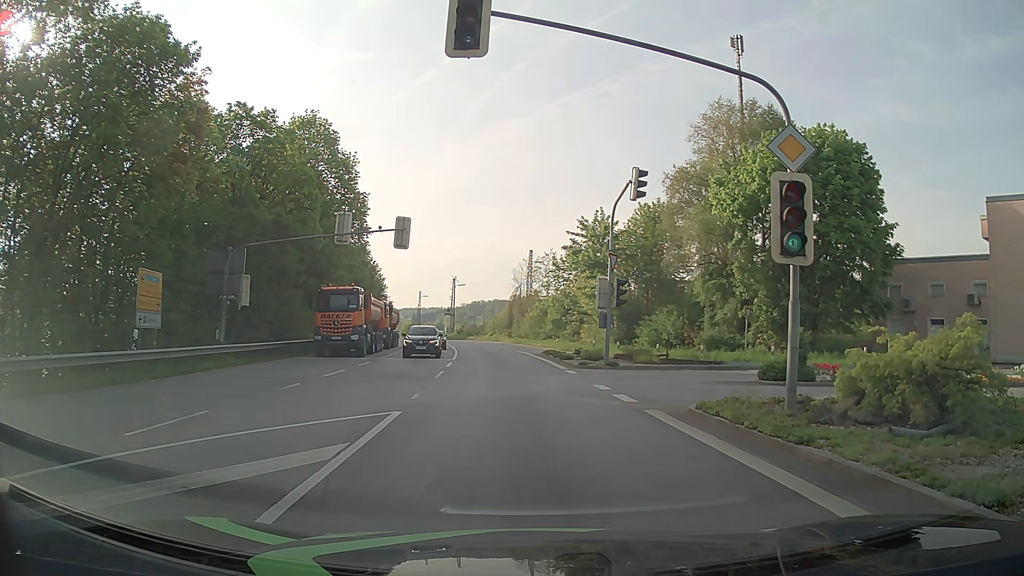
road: primary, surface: asphalt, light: Day
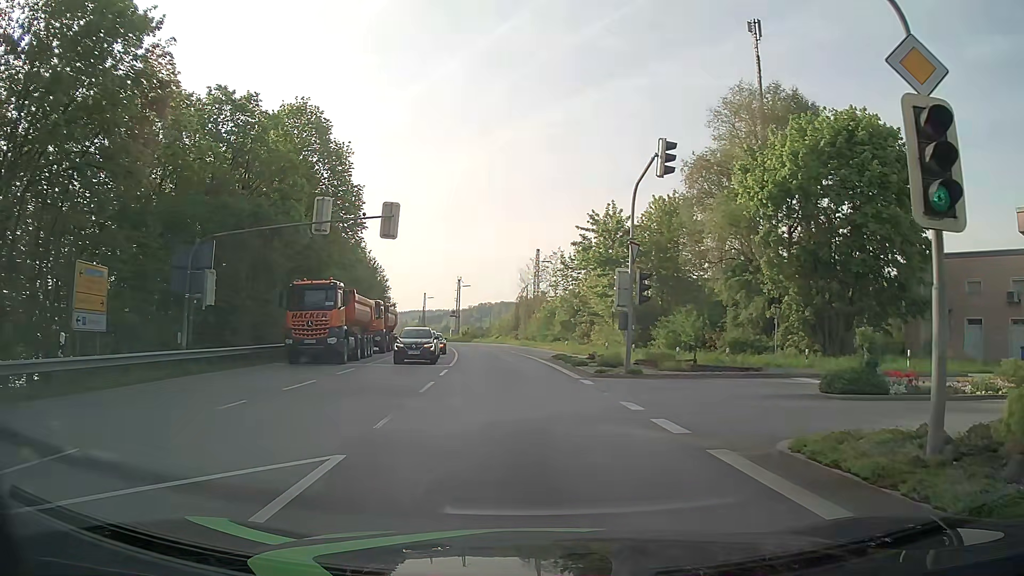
(-0.3, +4.2) m; -3°
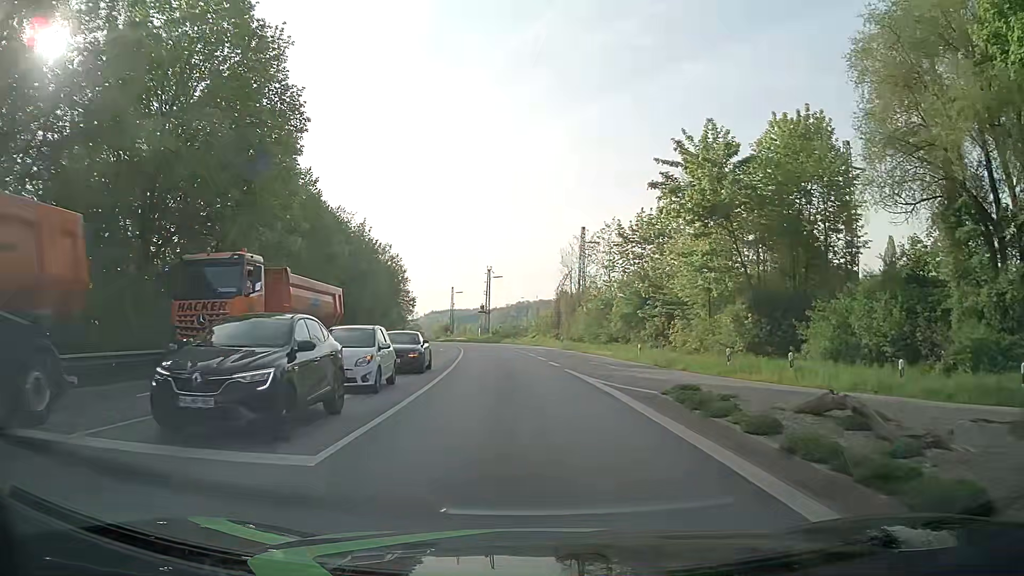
(-0.9, +21.9) m; -4°
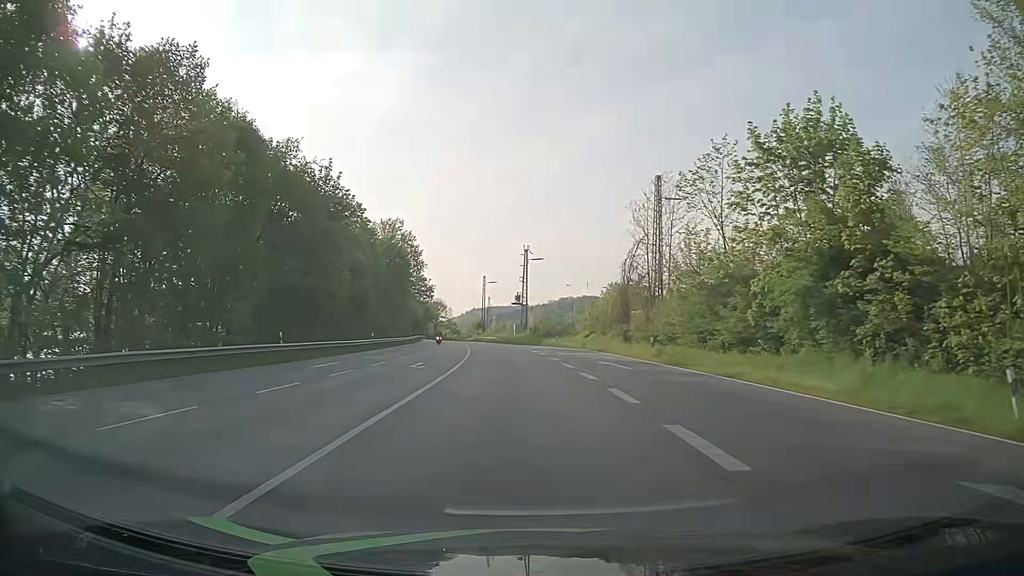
(-0.9, +27.4) m; -4°
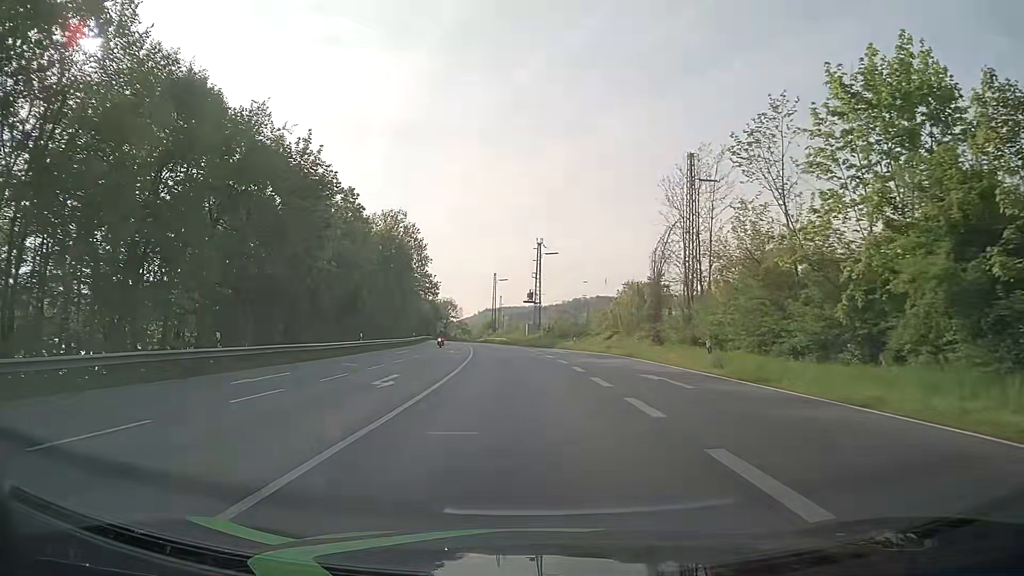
(0.0, +8.0) m; -1°
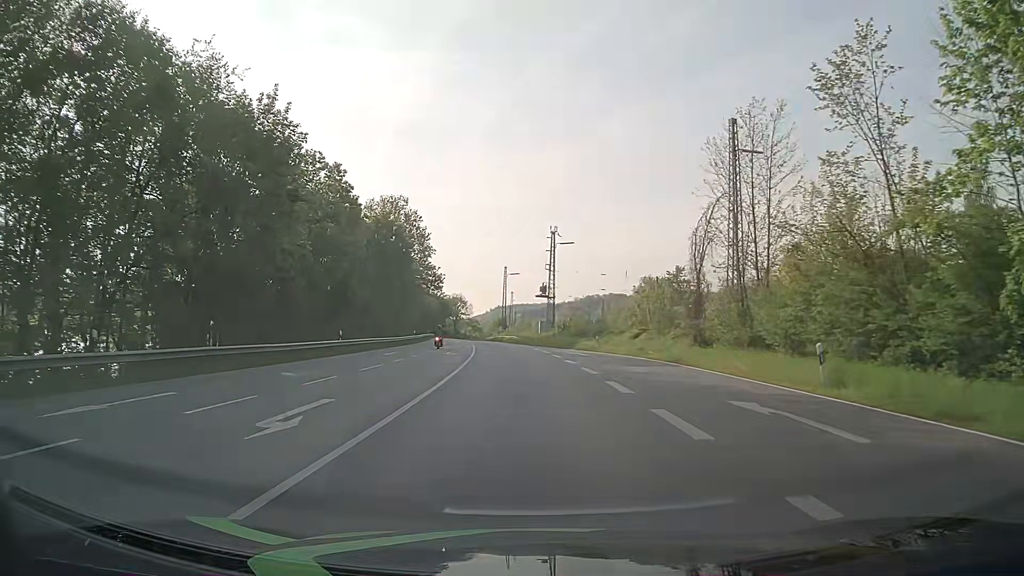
(-0.1, +8.4) m; -1°
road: tertiary
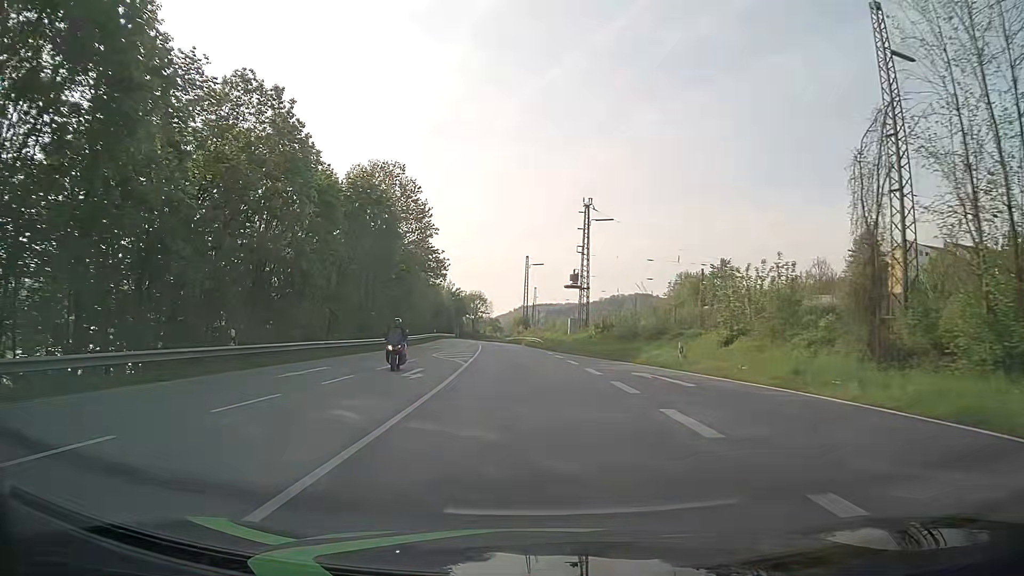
(-0.3, +18.2) m; -2°
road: primary
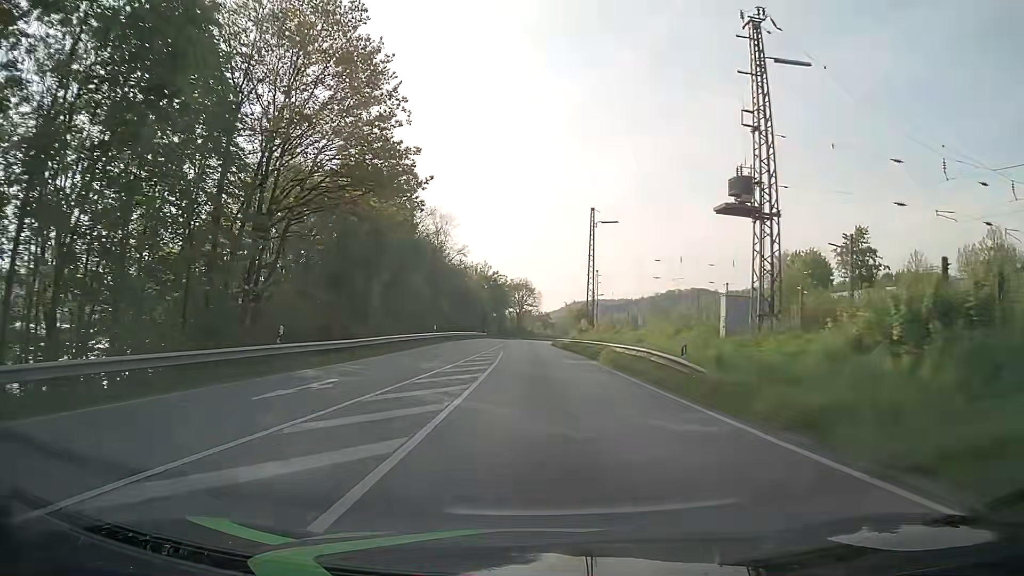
(-1.7, +40.0) m; -4°
(0, +10) (0, +20) (0, +30) (0, +40) (0, +50) (0, +60) (0, +70) (0, +80) (0, +90) (+1, +100) m
